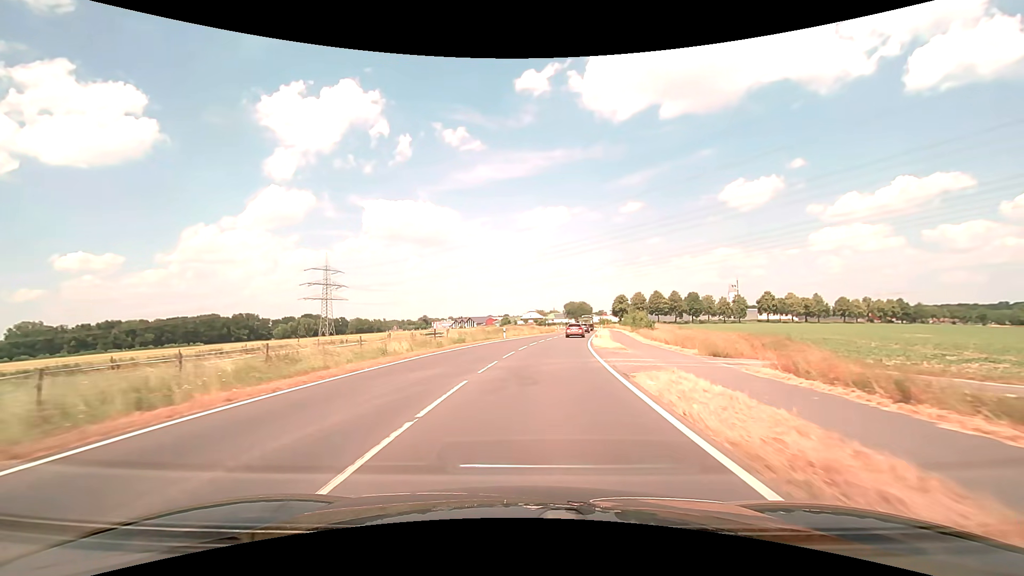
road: secondary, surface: asphalt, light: Day
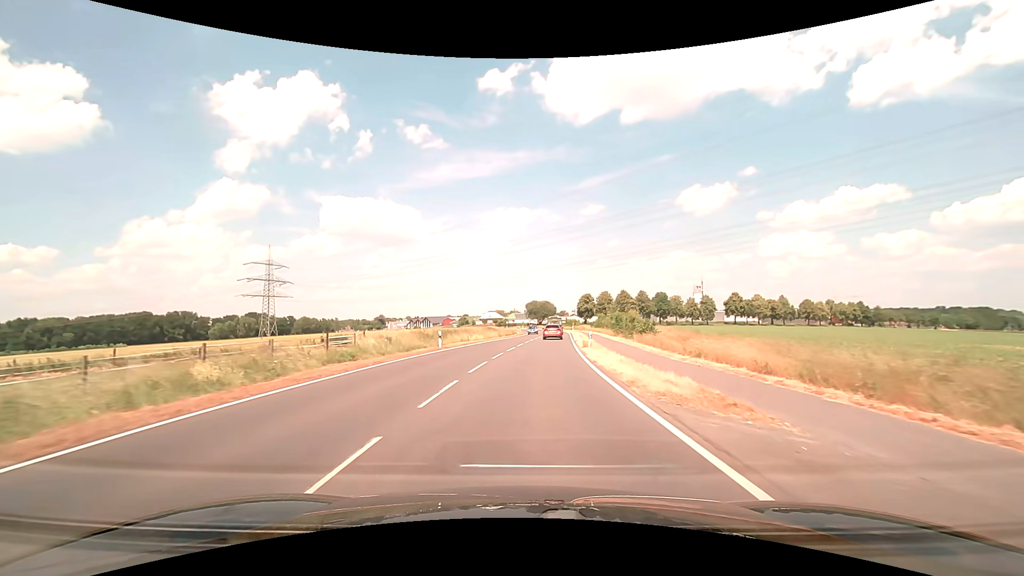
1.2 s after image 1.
(+0.8, +17.4) m; +5°
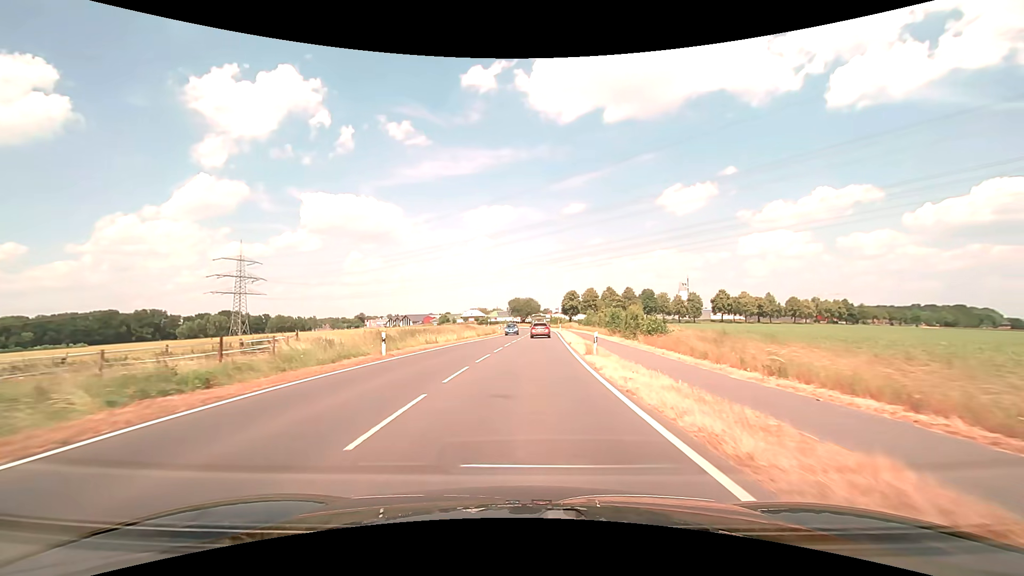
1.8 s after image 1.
(+0.1, +8.6) m; +2°
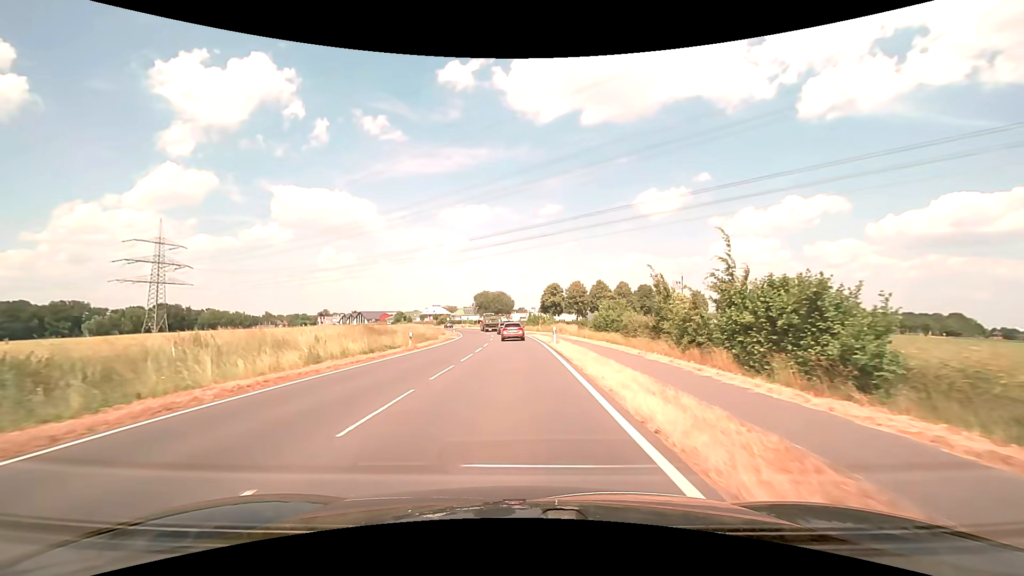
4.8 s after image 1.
(+1.6, +41.1) m; +3°
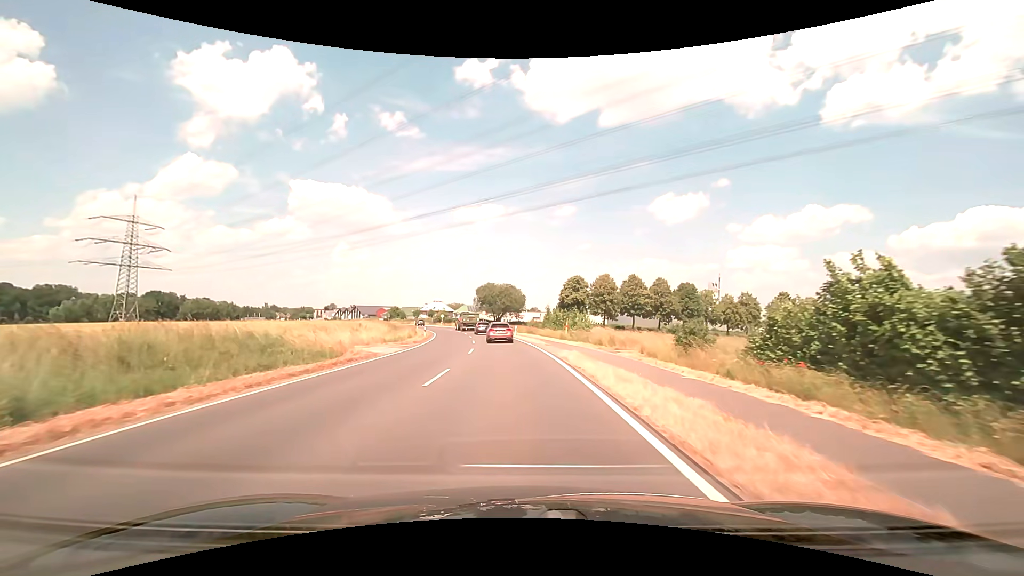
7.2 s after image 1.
(-0.2, +31.3) m; -1°
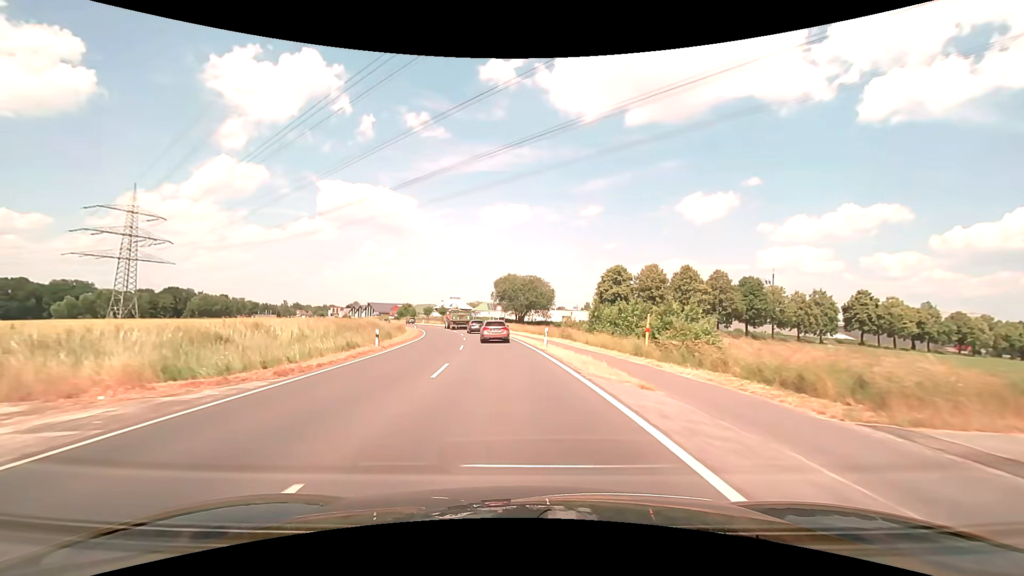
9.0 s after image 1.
(-0.5, +22.8) m; -3°
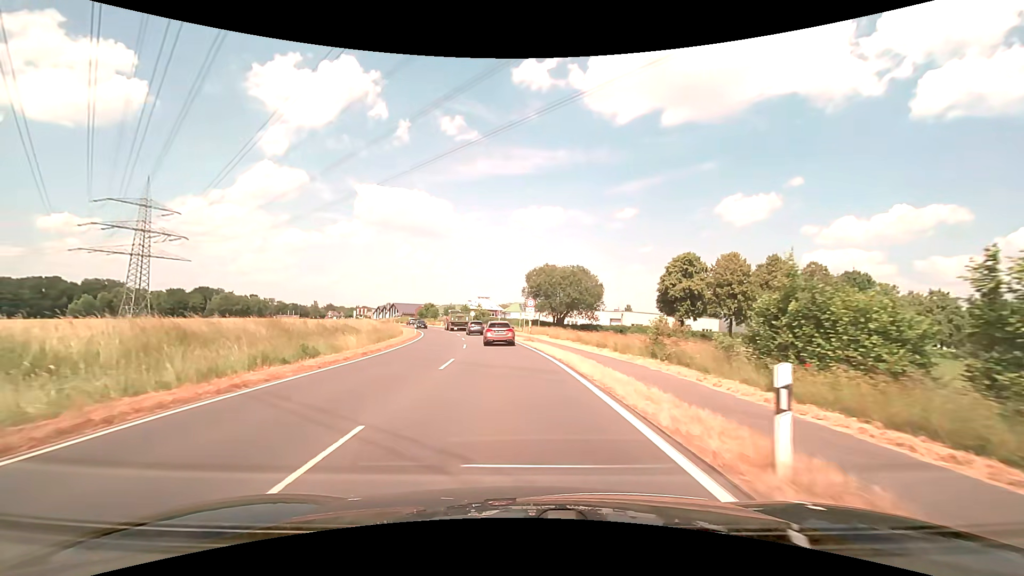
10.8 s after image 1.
(-0.7, +21.9) m; -4°
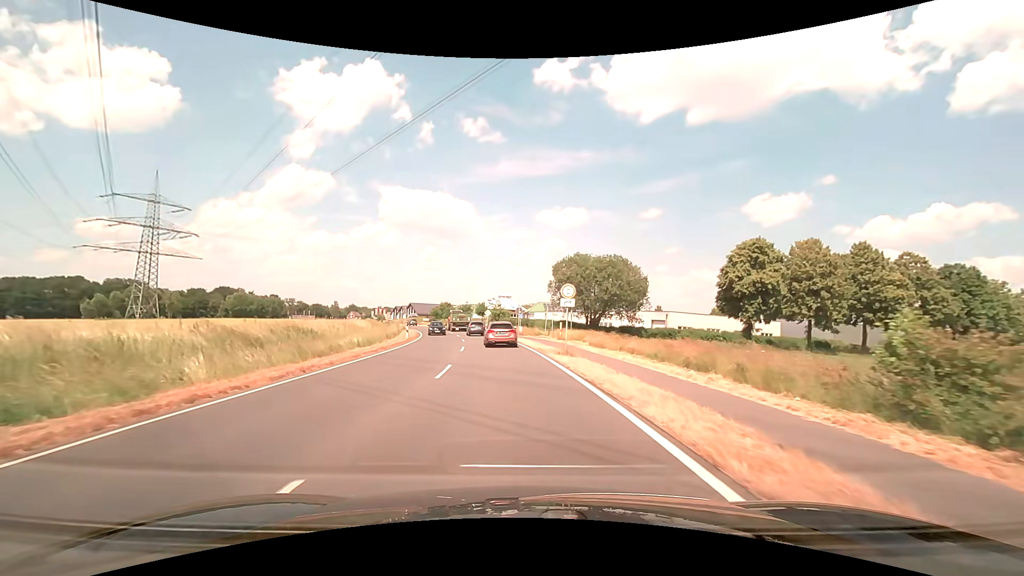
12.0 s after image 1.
(-0.3, +14.2) m; -3°
(0, +10) (-1, +20) (-1, +30) (-3, +40) (-4, +50) (-6, +60) (-8, +69) (-11, +79) (-13, +89) (-17, +98) m
